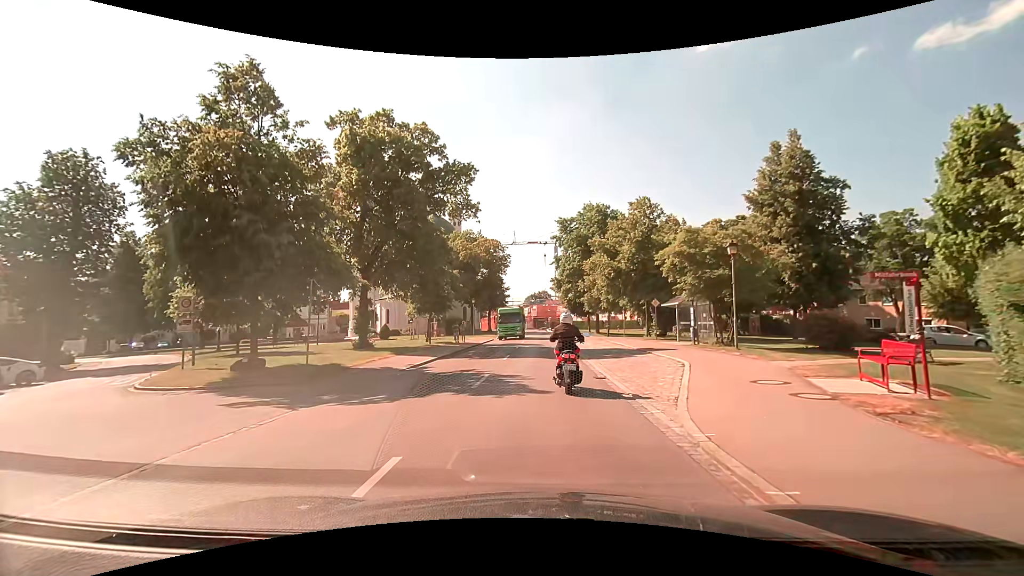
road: tertiary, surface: asphalt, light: Day
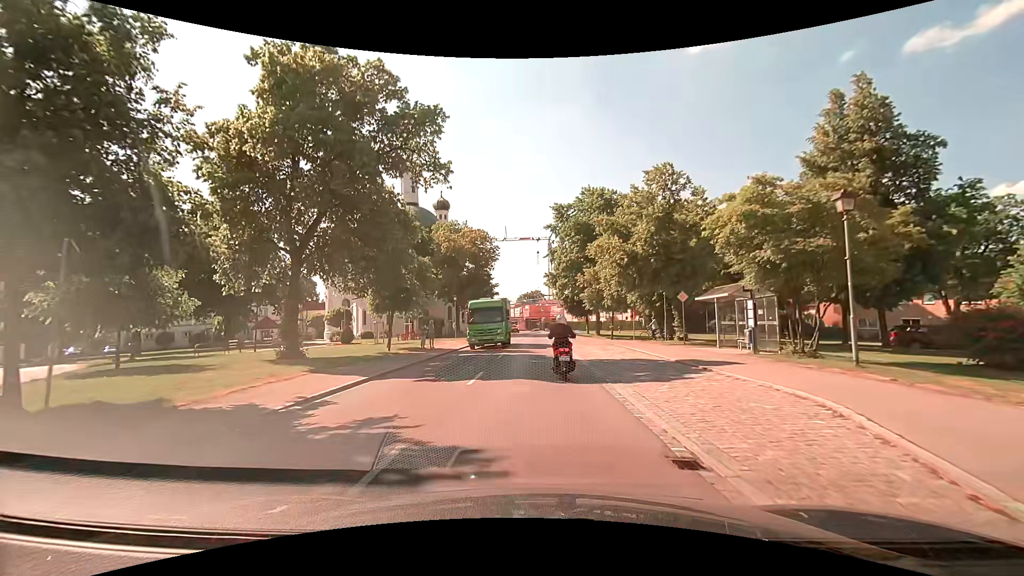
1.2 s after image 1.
(+0.1, +8.7) m; +1°
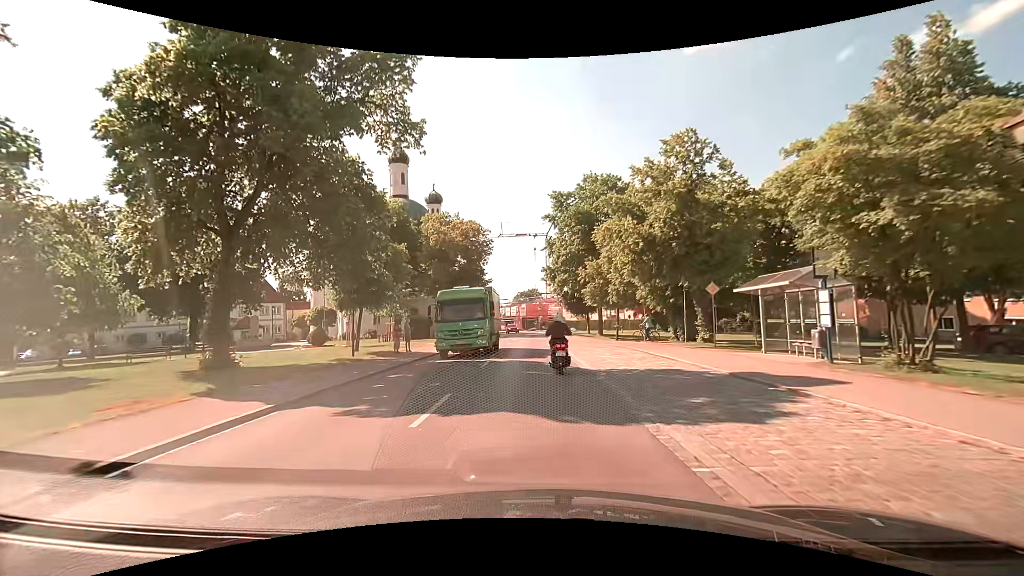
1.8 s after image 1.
(+0.1, +5.2) m; +1°
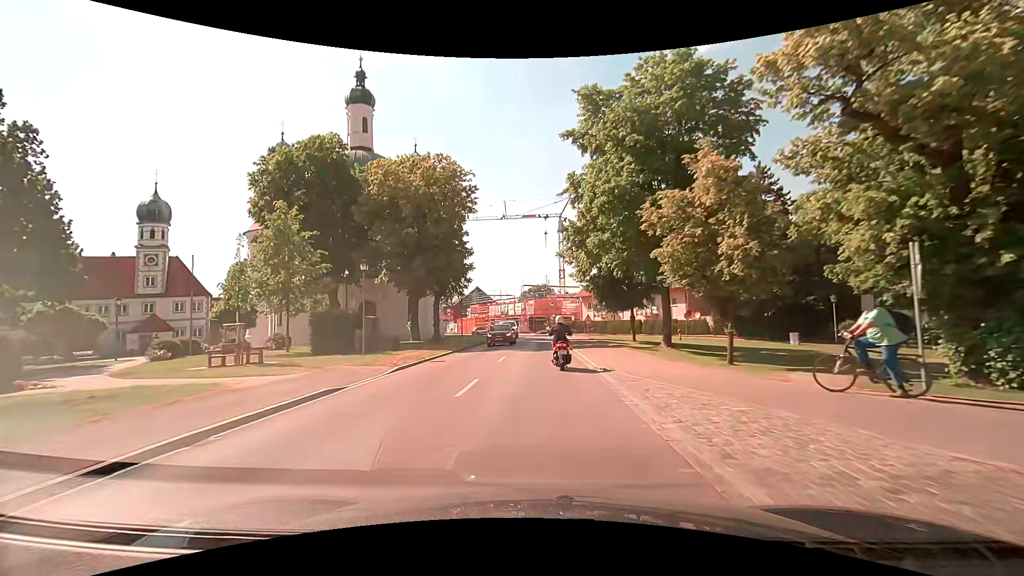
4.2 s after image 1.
(-0.2, +24.4) m; -1°
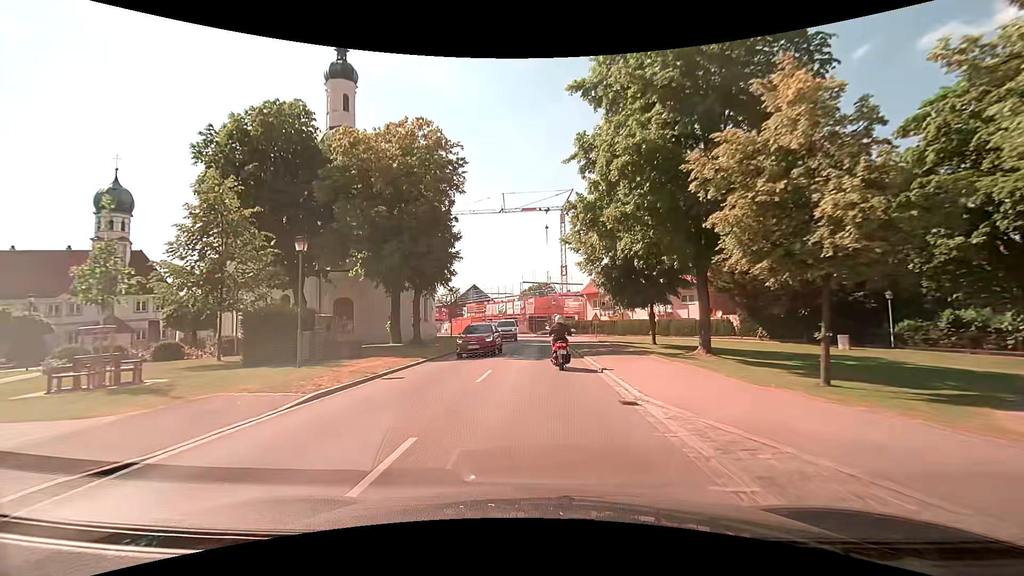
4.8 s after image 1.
(0.0, +6.5) m; 0°
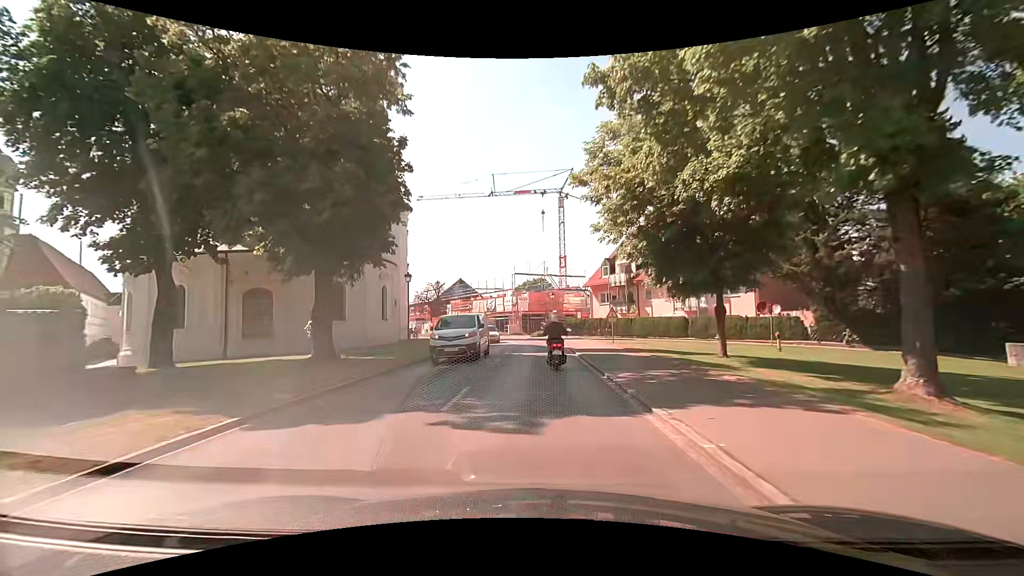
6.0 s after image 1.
(0.0, +13.0) m; 0°
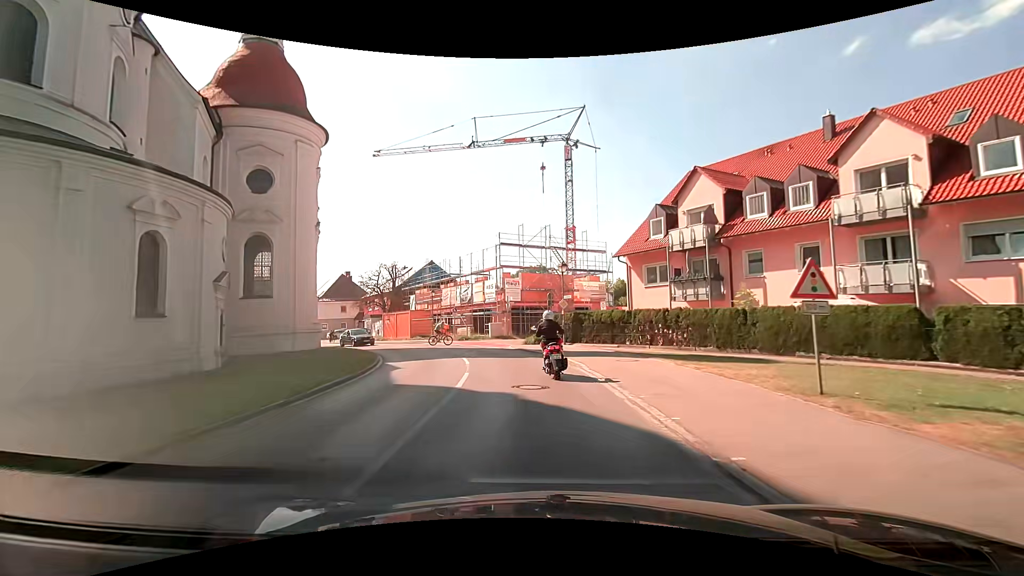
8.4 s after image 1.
(+0.3, +24.4) m; +1°
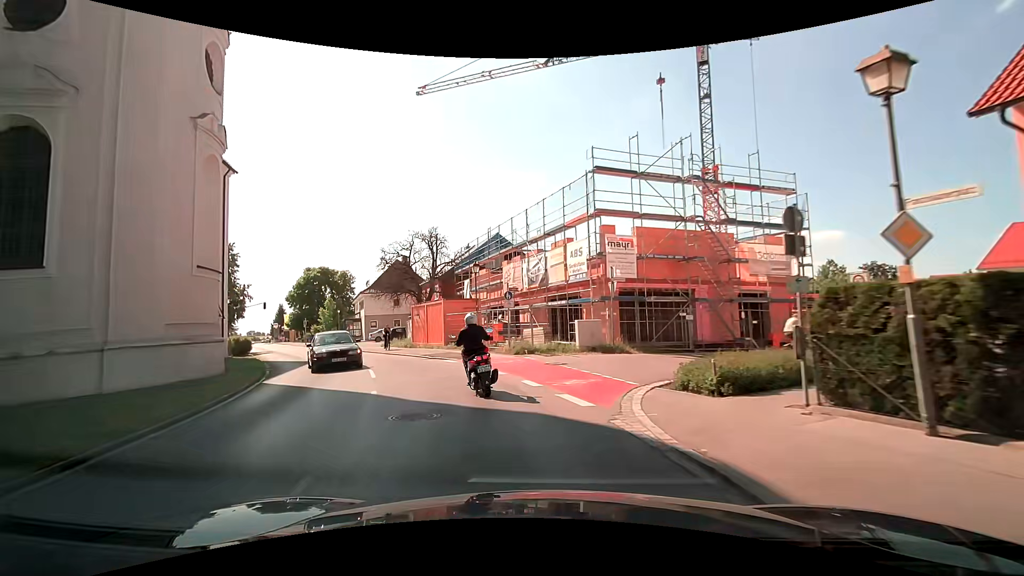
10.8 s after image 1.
(-1.4, +21.1) m; -11°
(-1, +10) (-4, +19) (-9, +28) (-14, +37) (-20, +45) (-25, +53) (-30, +62) (-36, +70) (-41, +79) (-47, +87) m
